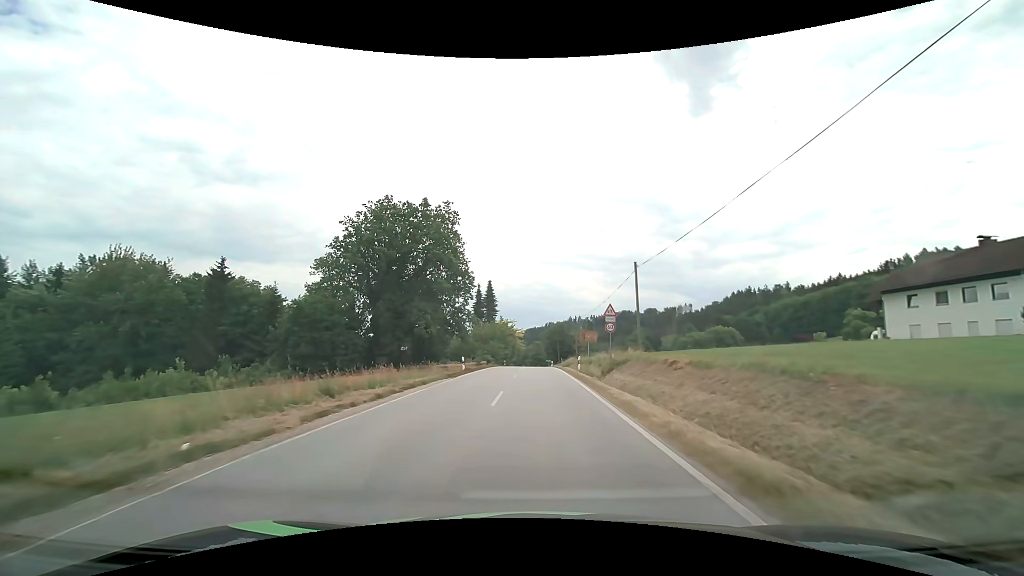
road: secondary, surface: asphalt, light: Day
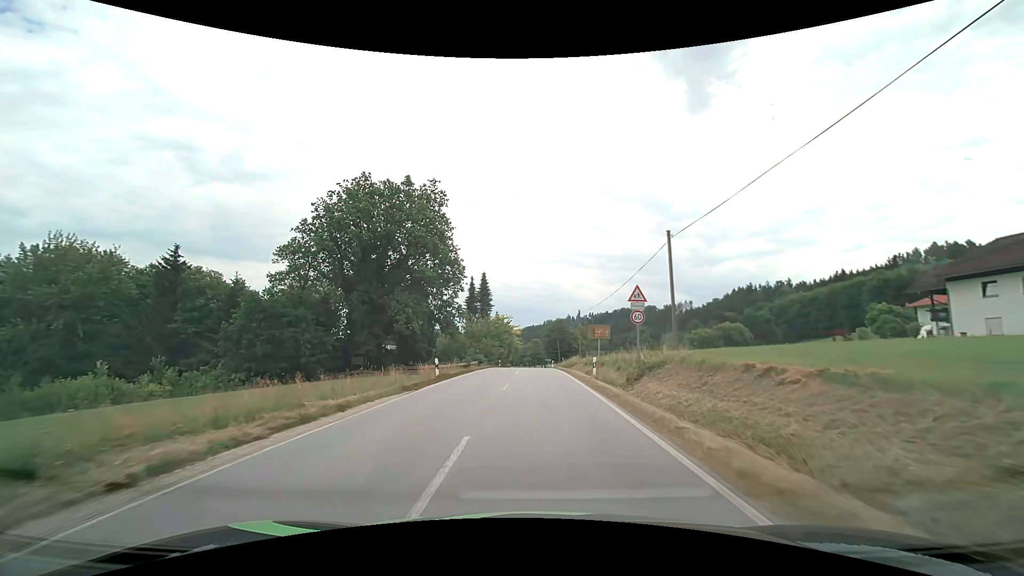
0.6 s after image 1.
(0.0, +8.1) m; 0°
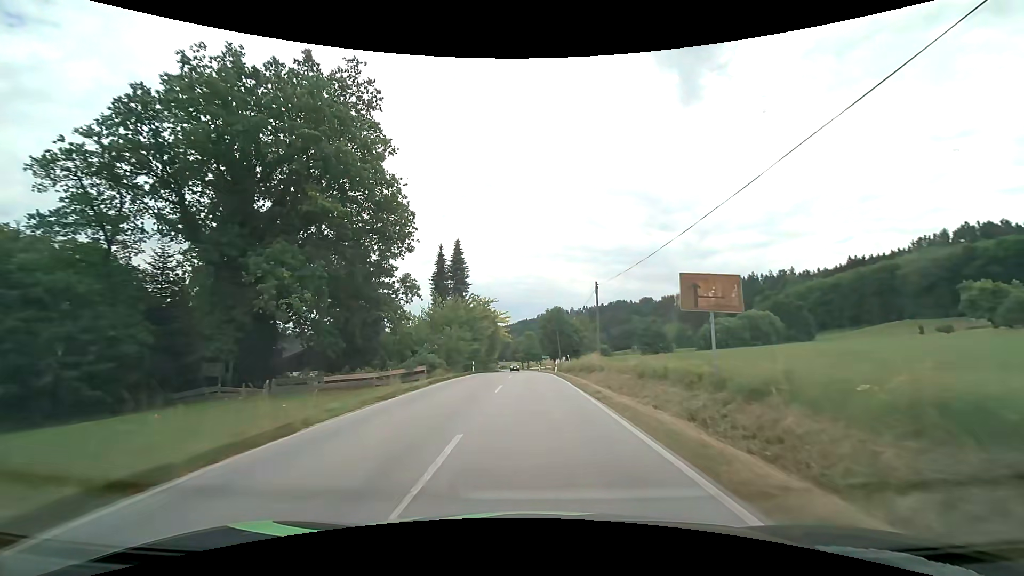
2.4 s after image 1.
(+0.2, +23.7) m; +1°
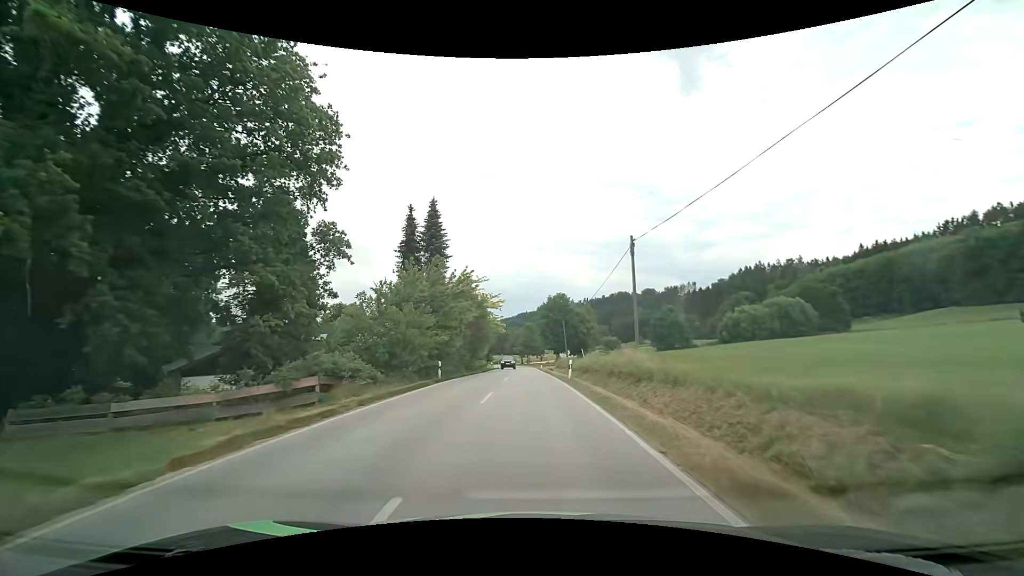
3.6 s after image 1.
(+0.1, +15.3) m; 0°
